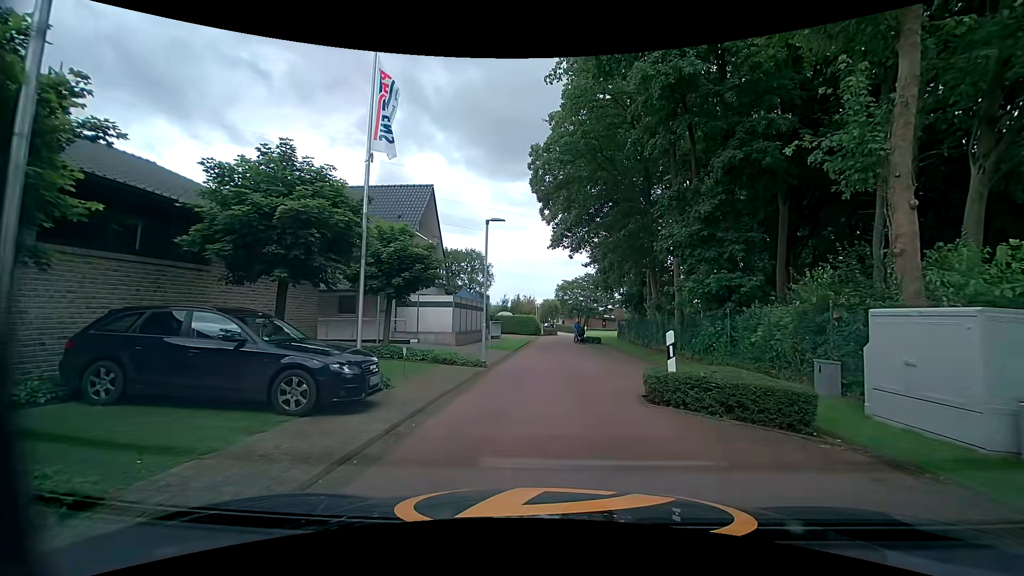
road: tertiary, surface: asphalt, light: Day
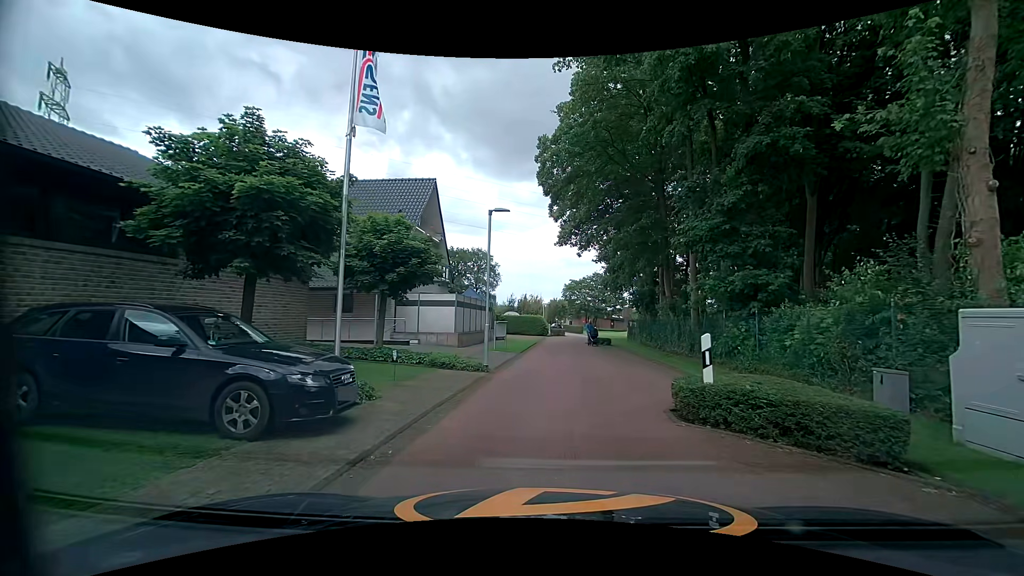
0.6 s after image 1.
(0.0, +1.4) m; -2°
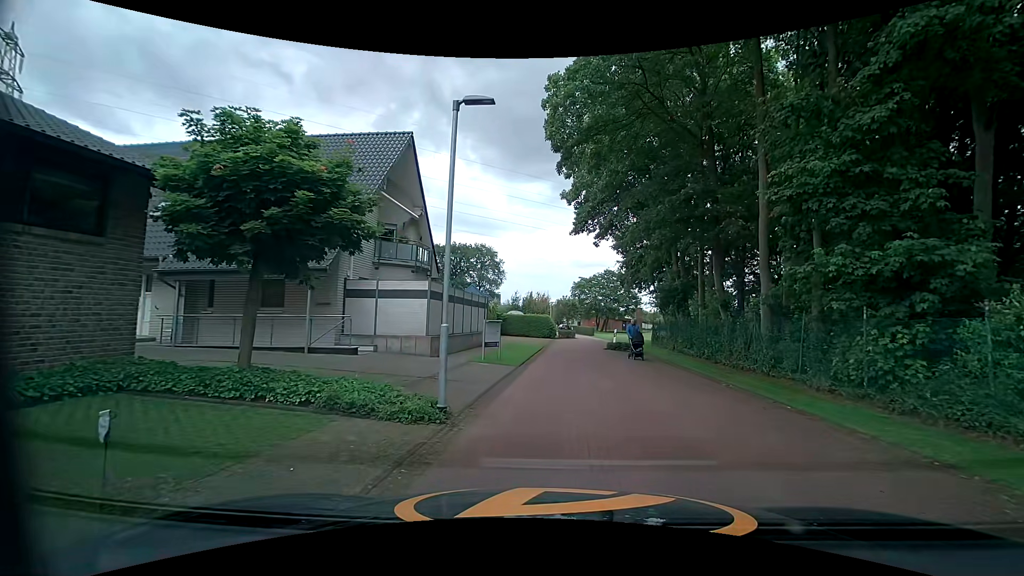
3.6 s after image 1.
(0.0, +7.1) m; -2°
